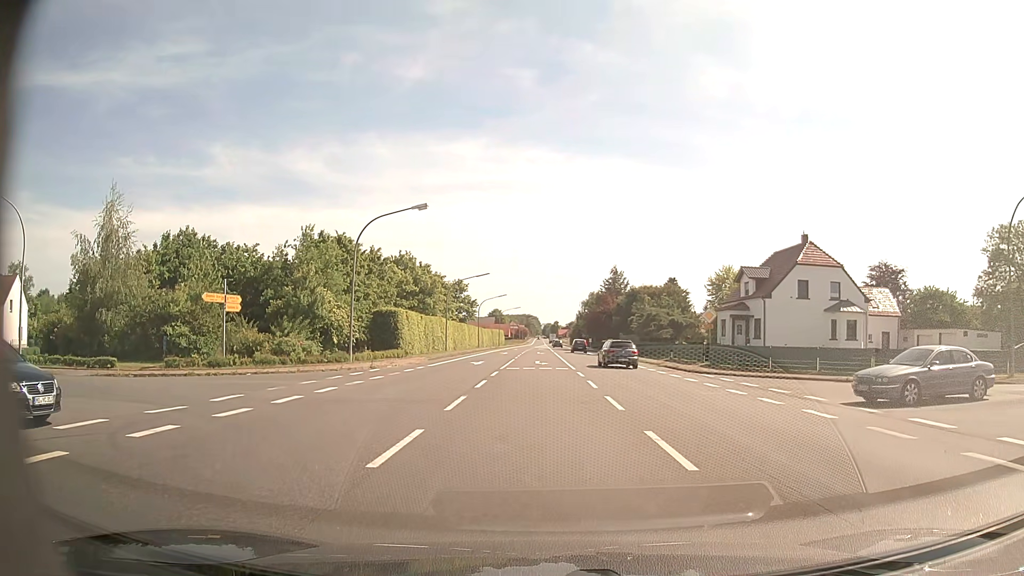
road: primary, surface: asphalt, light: Day
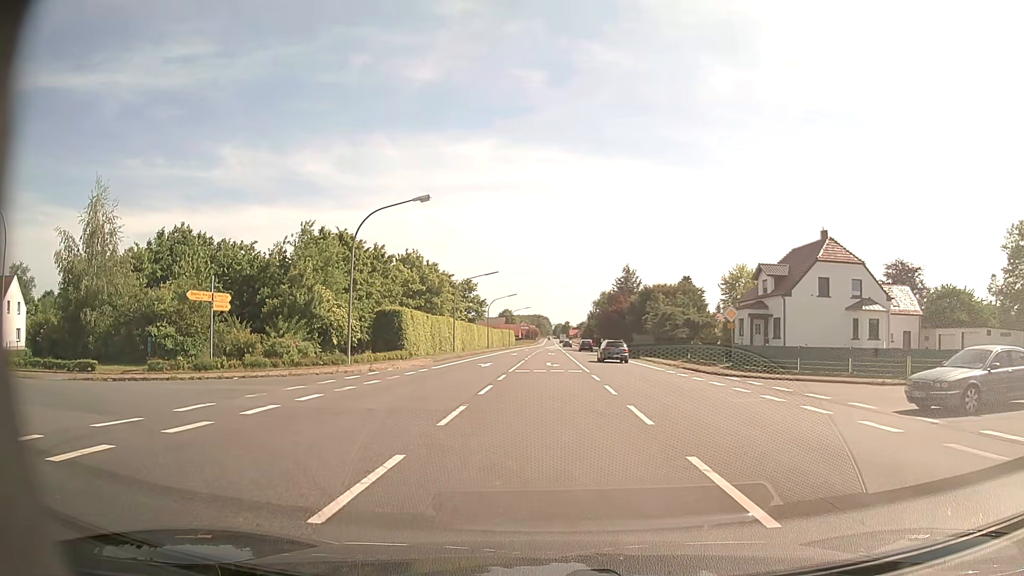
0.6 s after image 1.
(0.0, +2.3) m; -1°
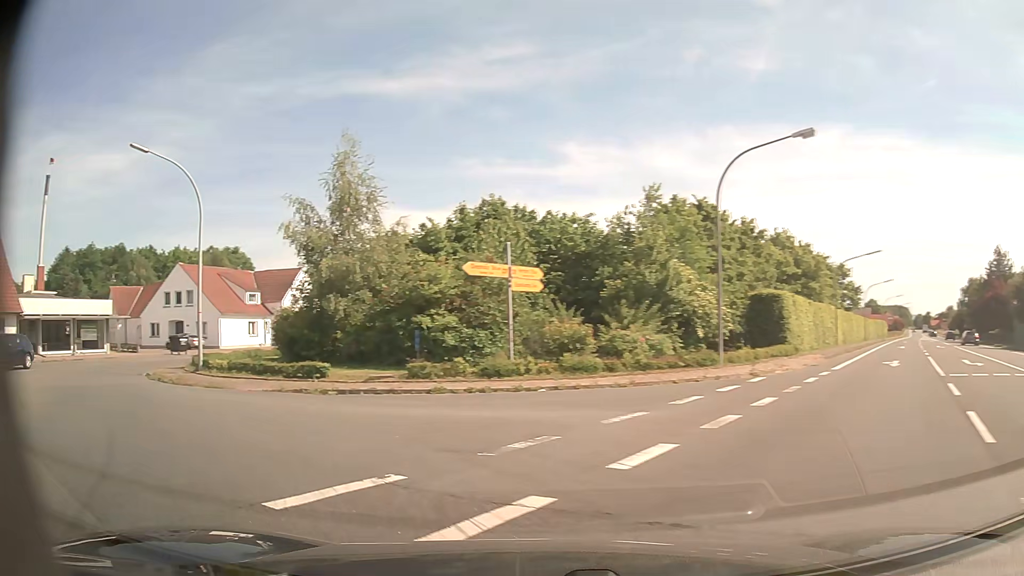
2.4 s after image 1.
(-1.8, +9.1) m; -29°
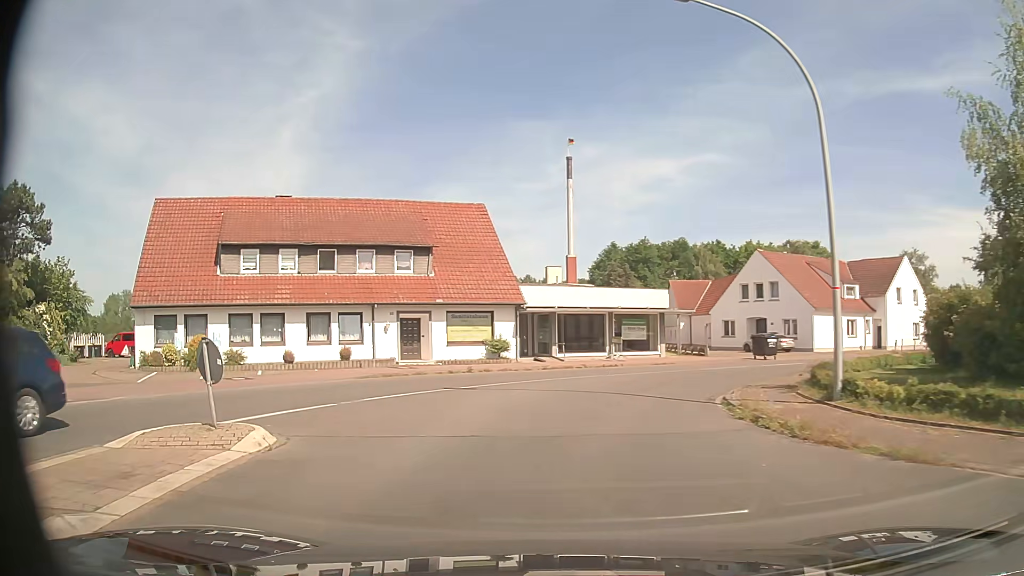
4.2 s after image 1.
(-5.7, +10.2) m; -51°
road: tertiary
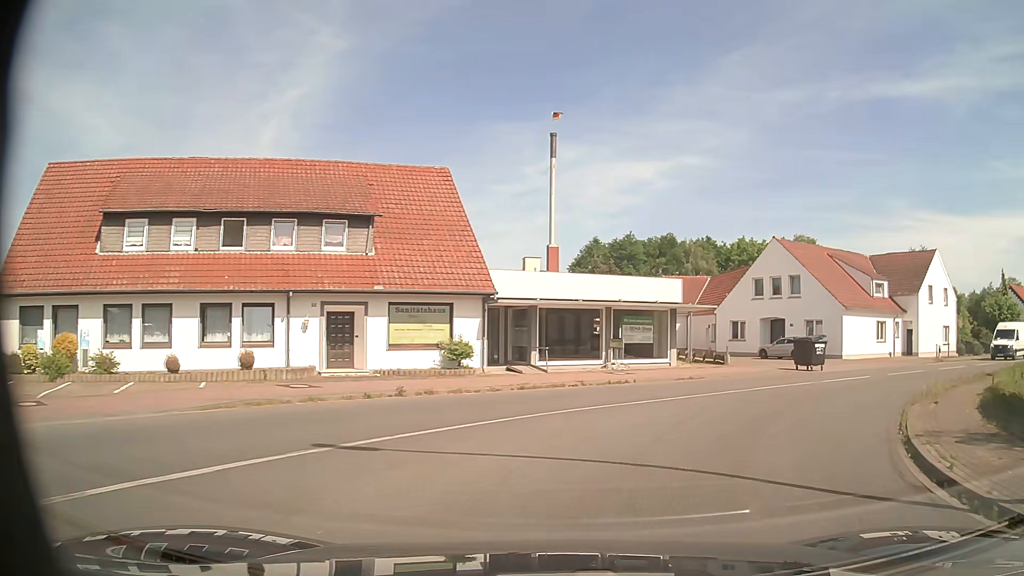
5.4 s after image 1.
(-0.2, +9.0) m; +1°
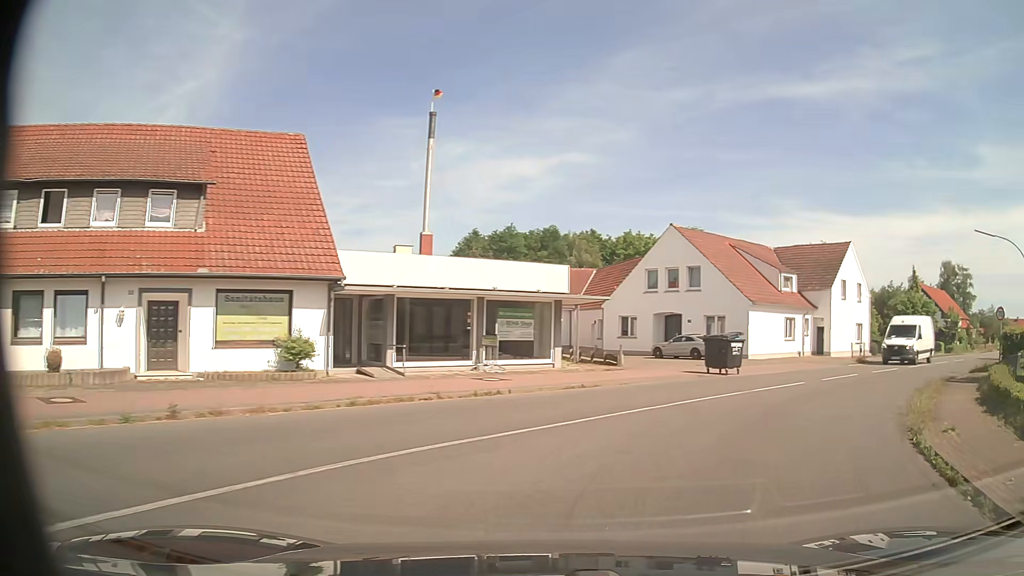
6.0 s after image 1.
(+0.4, +4.7) m; +10°
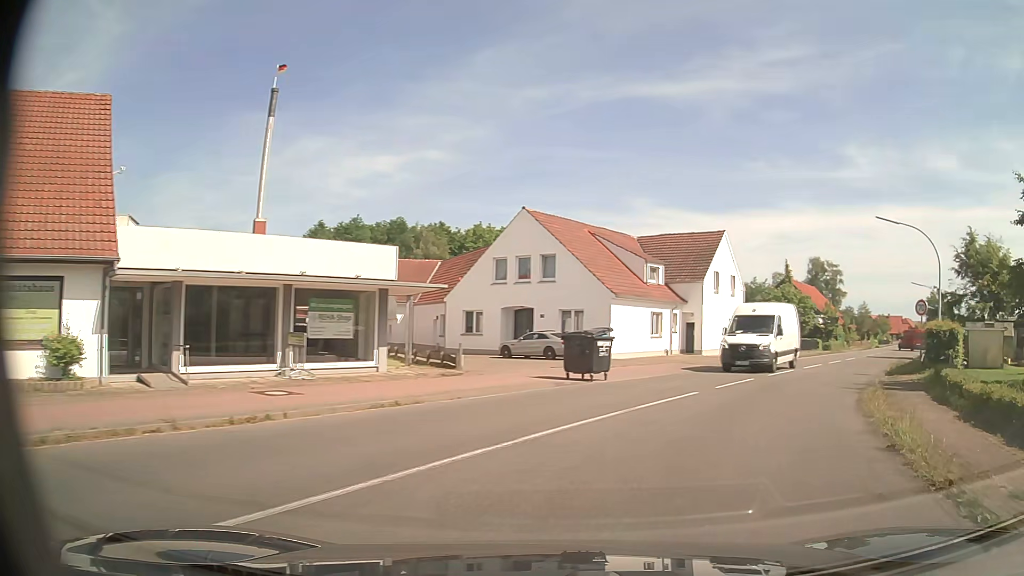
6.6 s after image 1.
(+0.5, +4.7) m; +12°
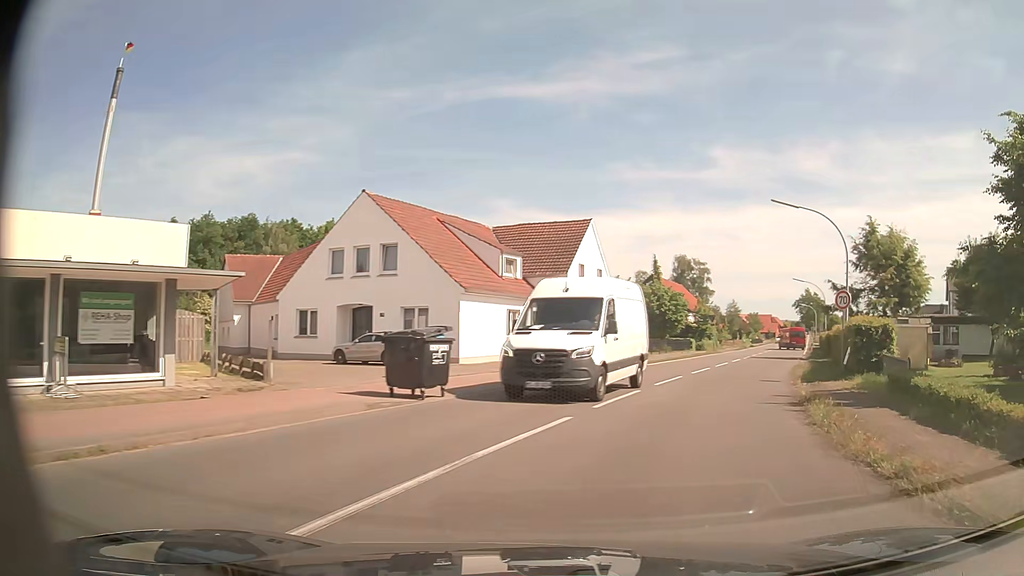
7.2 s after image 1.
(+0.5, +4.8) m; +13°
(+2, +10) (+5, +19) (+8, +29) (+12, +38) (+16, +47) (+20, +56) (+24, +65) (+28, +75) (+32, +84) (+36, +93) m
